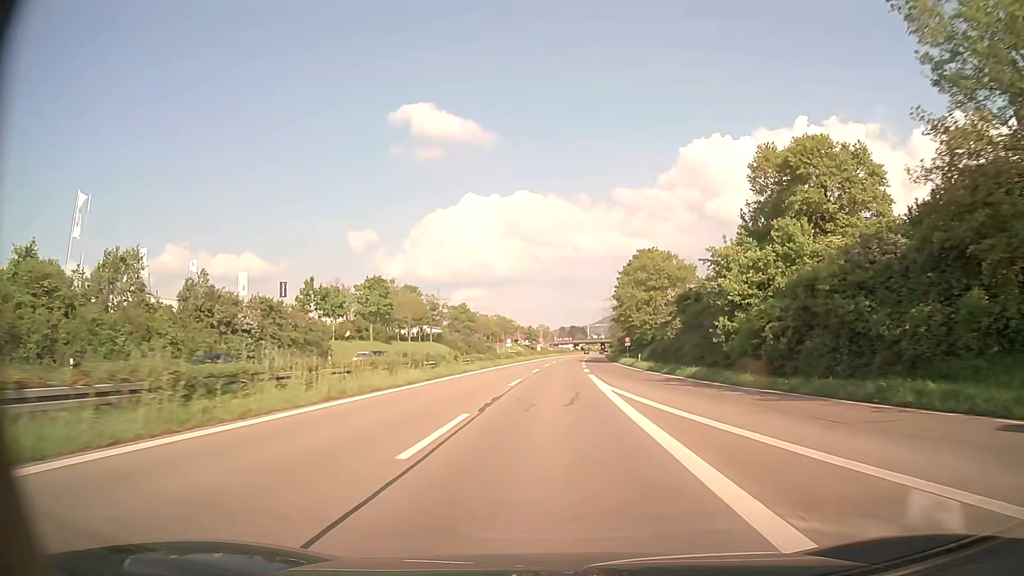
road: trunk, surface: asphalt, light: Day
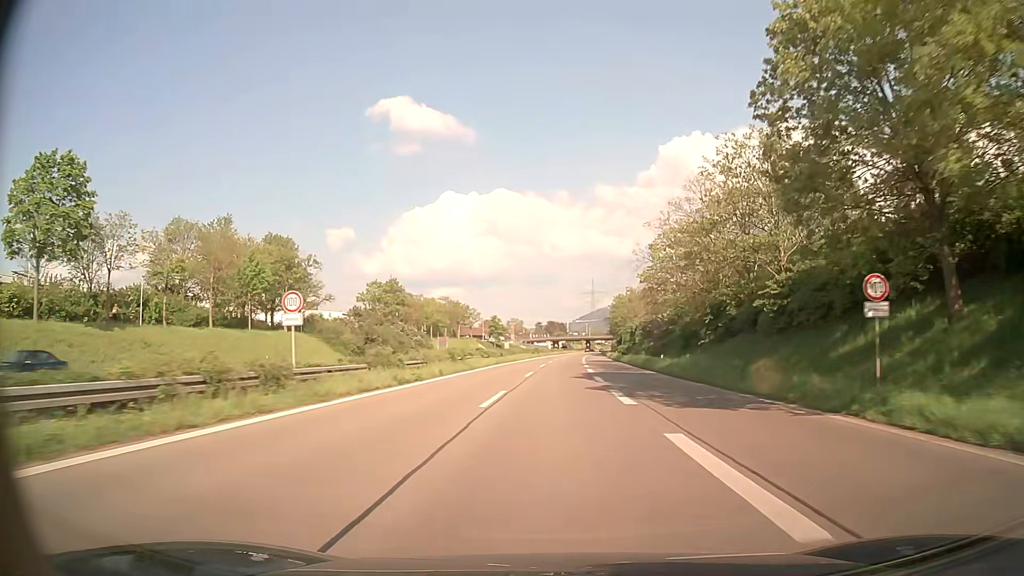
(+1.1, +64.4) m; +2°
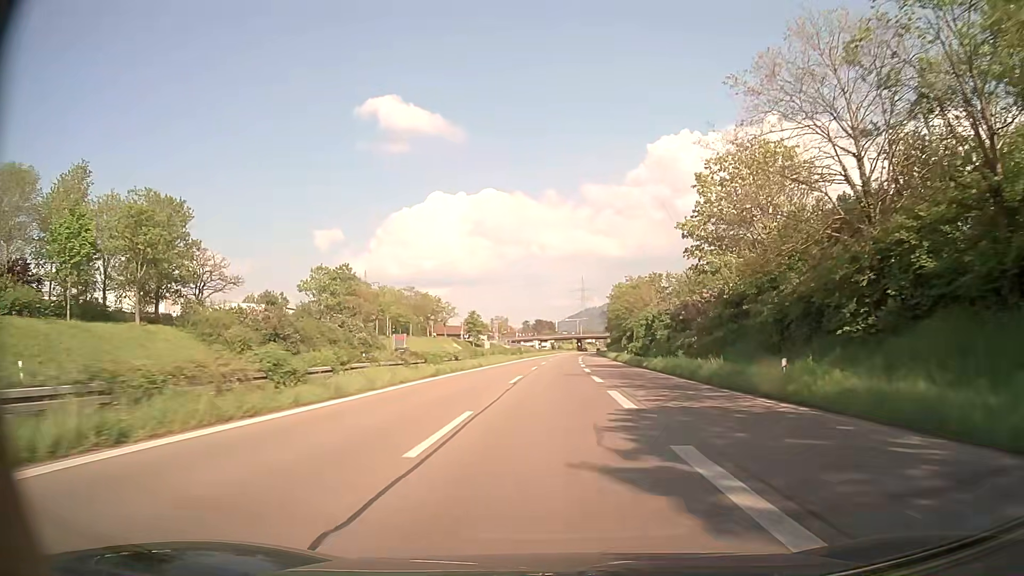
(+0.2, +25.2) m; +1°
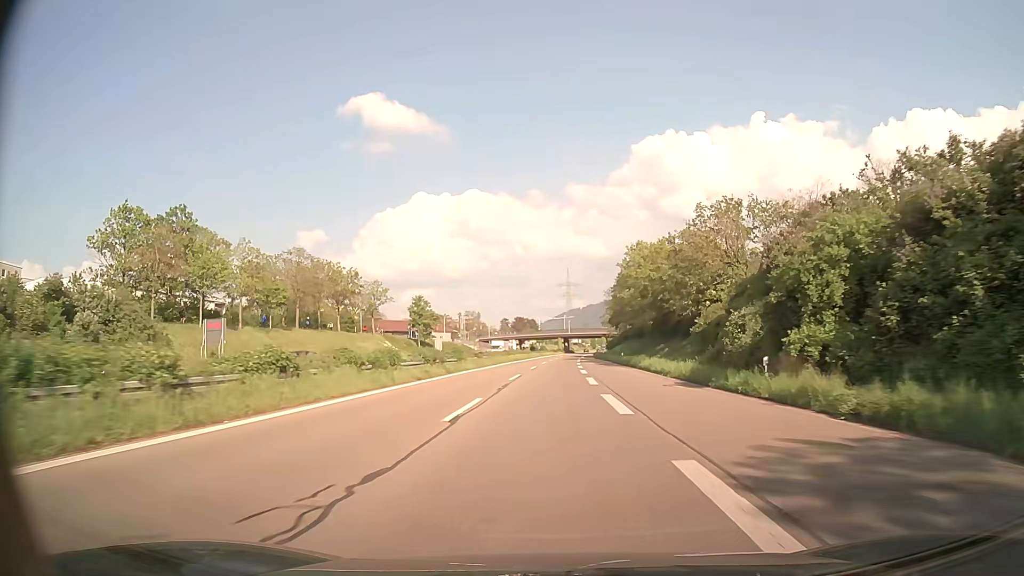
(+0.5, +49.2) m; +1°
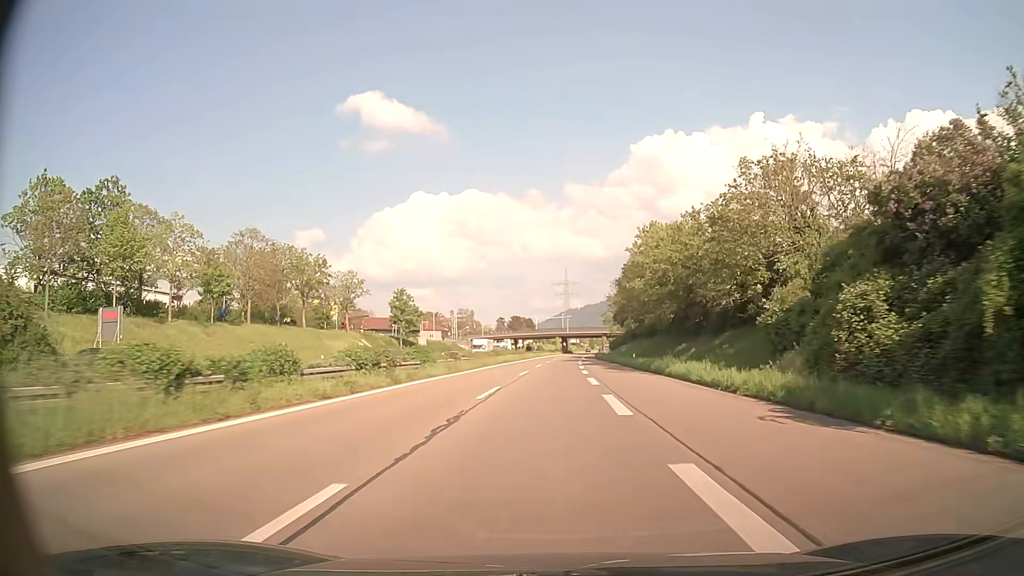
(0.0, +12.2) m; 0°
(0, +10) (0, +20) (0, +30) (0, +40) (0, +50) (+1, +60) (+1, +70) (+1, +80) (+2, +90) (+2, +100) m
